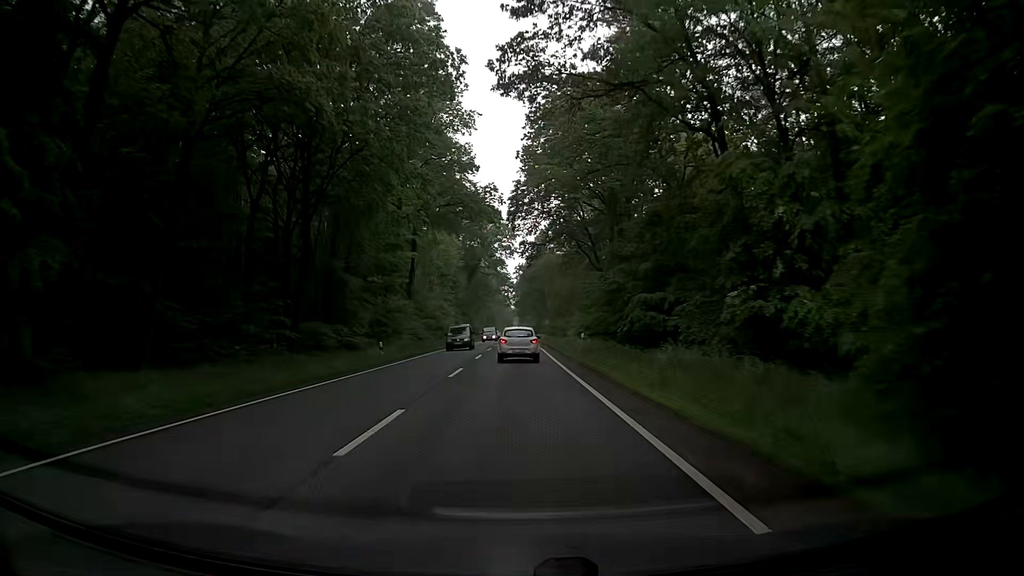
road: primary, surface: asphalt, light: Day
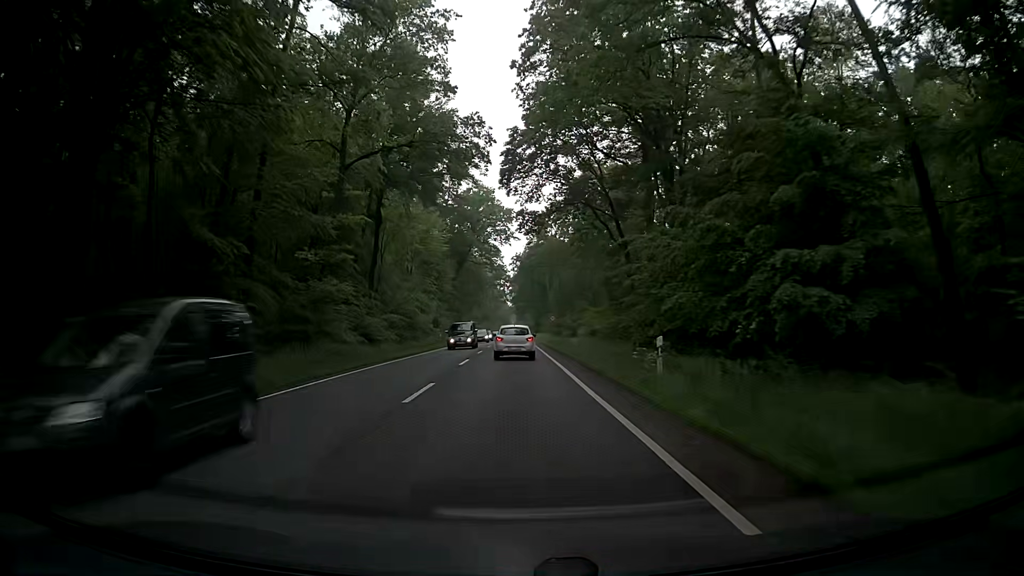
(+0.1, +19.1) m; -1°
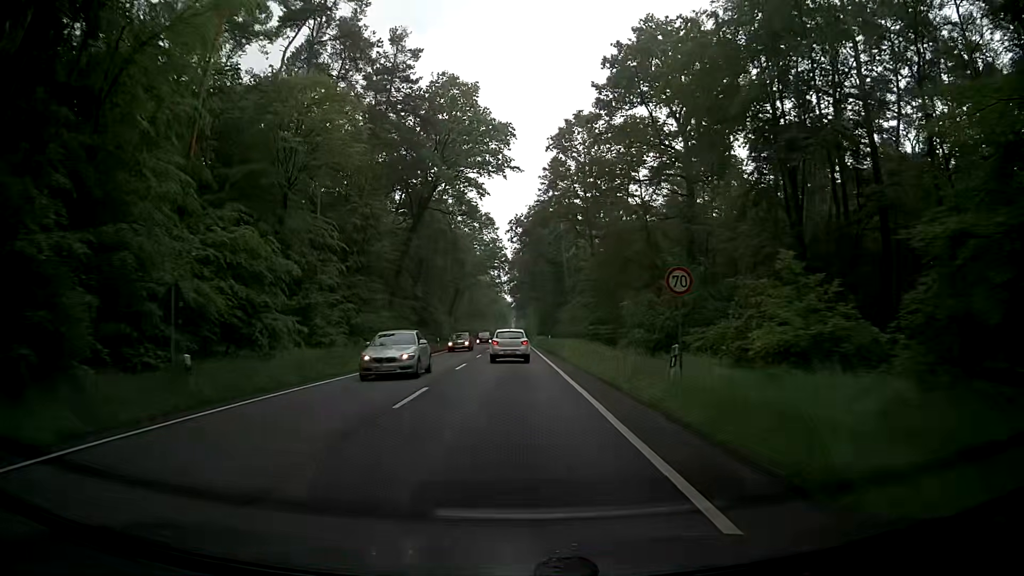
(+0.8, +49.2) m; +1°
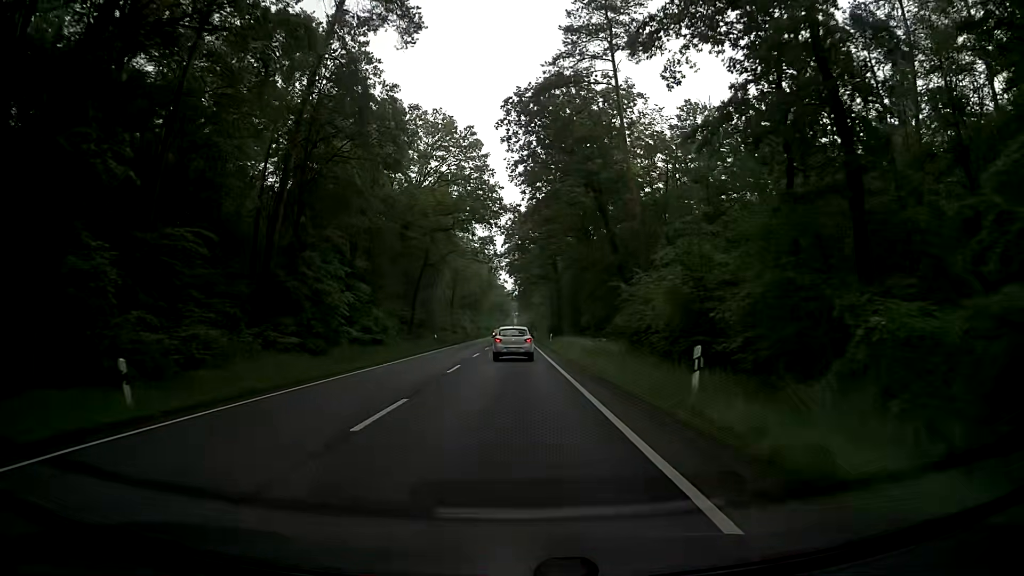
(-0.5, +51.2) m; 0°
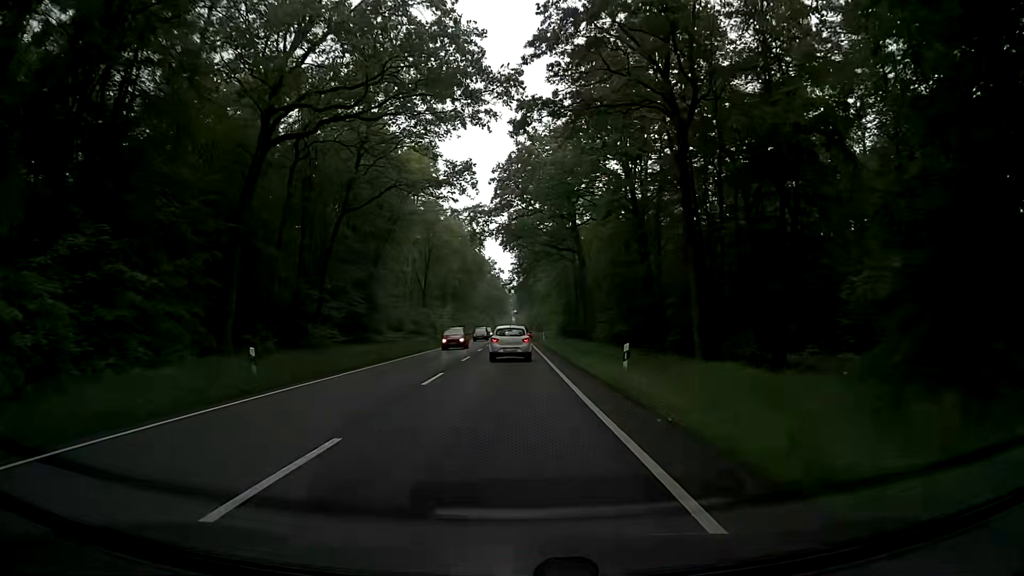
(-0.1, +40.9) m; 0°
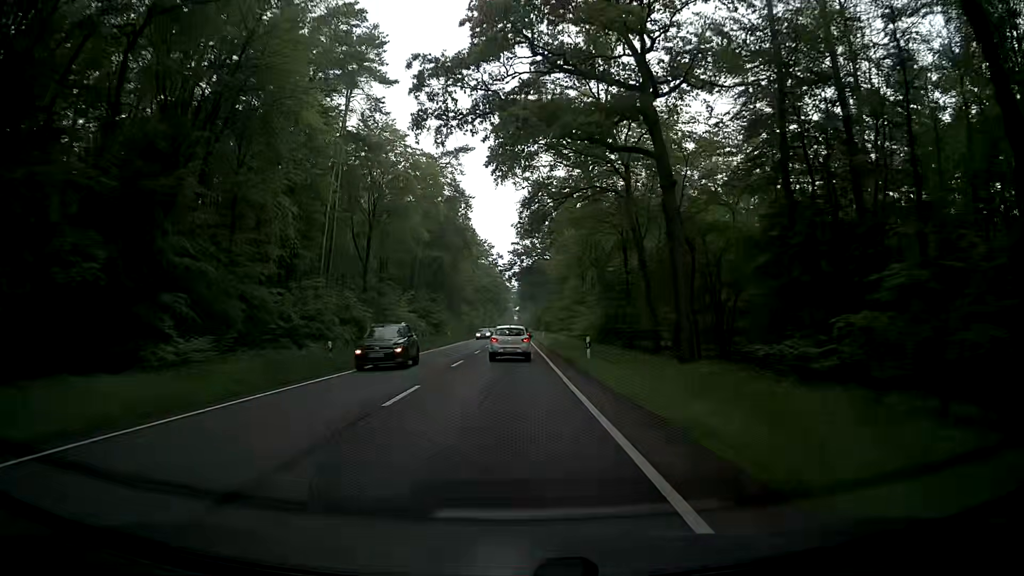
(-0.3, +40.7) m; +1°
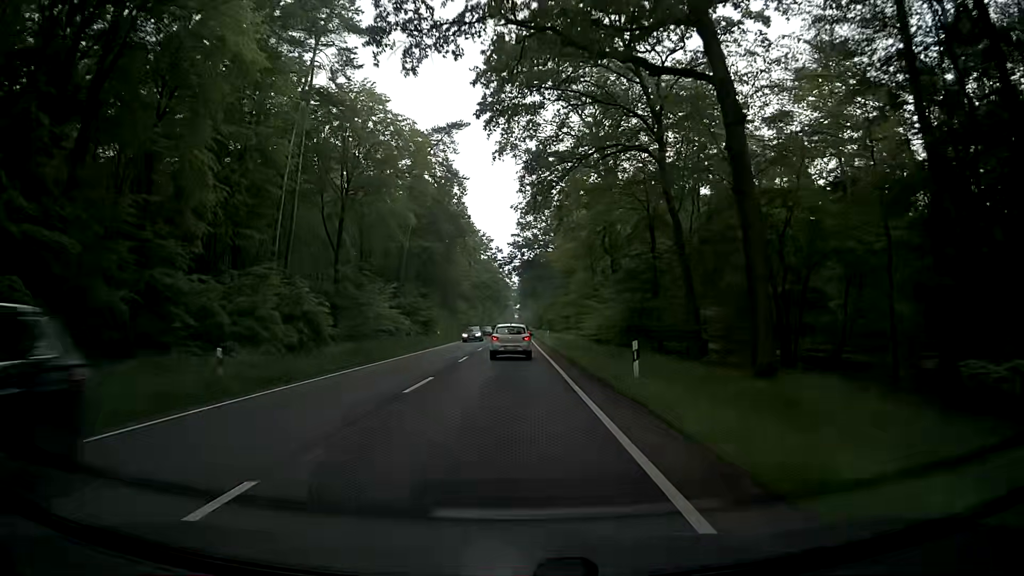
(-0.2, +10.2) m; -2°
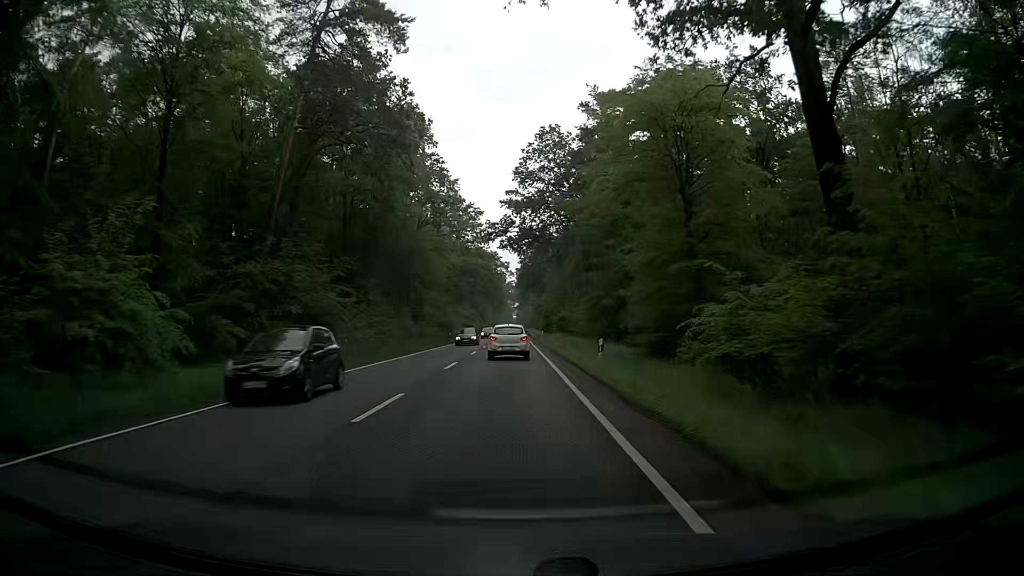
(-0.2, +40.6) m; 0°
(0, +10) (0, +20) (0, +30) (0, +40) (0, +50) (0, +60) (0, +70) (0, +80) (-1, +90) (-1, +100) m
